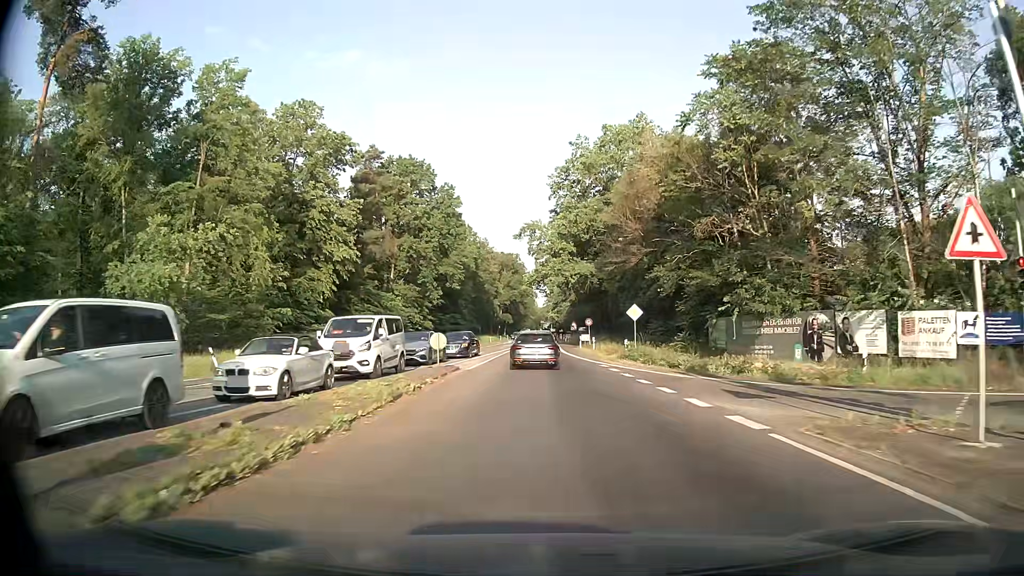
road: secondary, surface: asphalt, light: Day
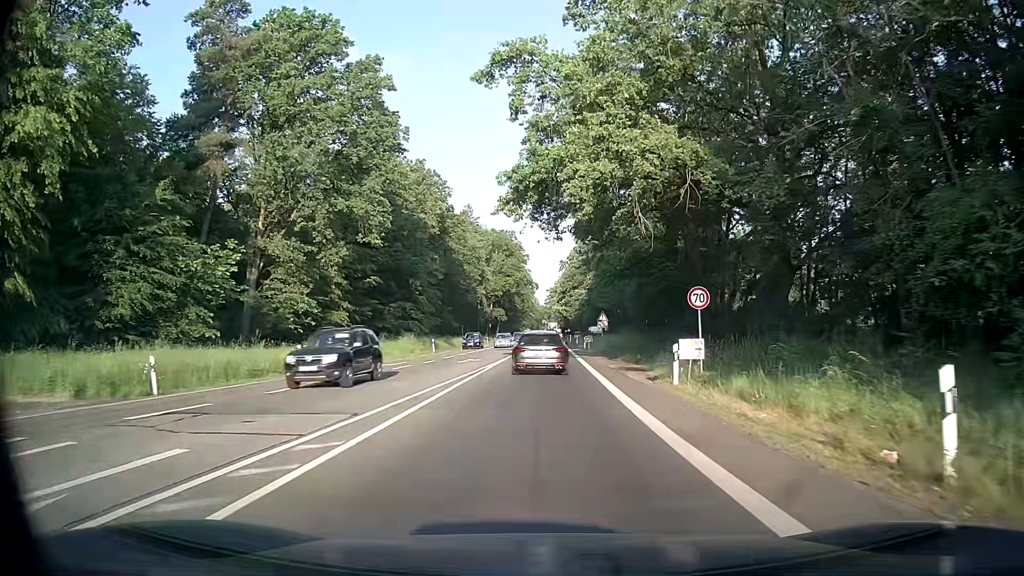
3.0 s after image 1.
(-0.6, +41.2) m; -1°
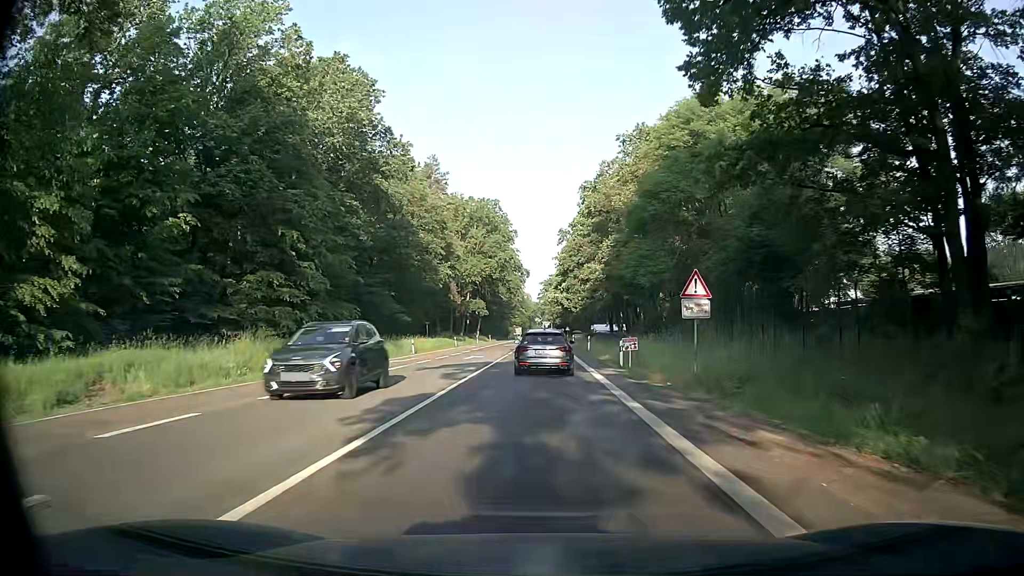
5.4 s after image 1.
(+0.2, +32.8) m; 0°
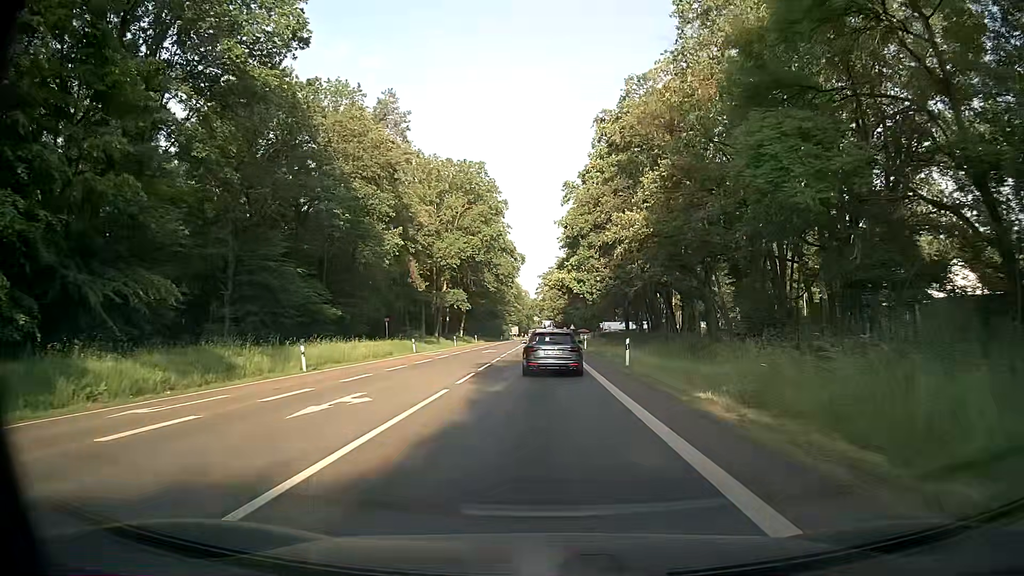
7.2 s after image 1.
(+0.1, +24.7) m; 0°
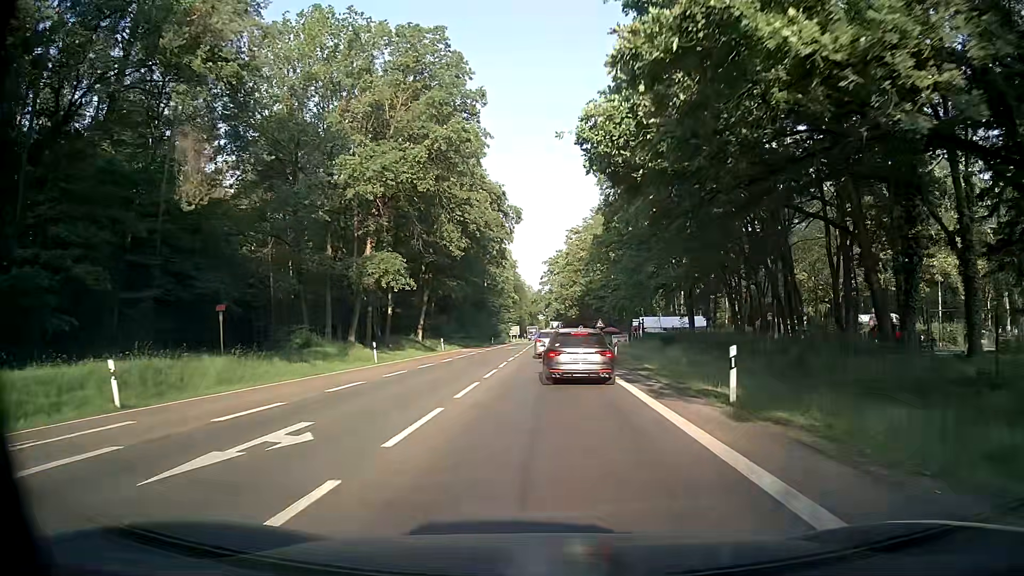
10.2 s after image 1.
(+0.3, +39.9) m; 0°
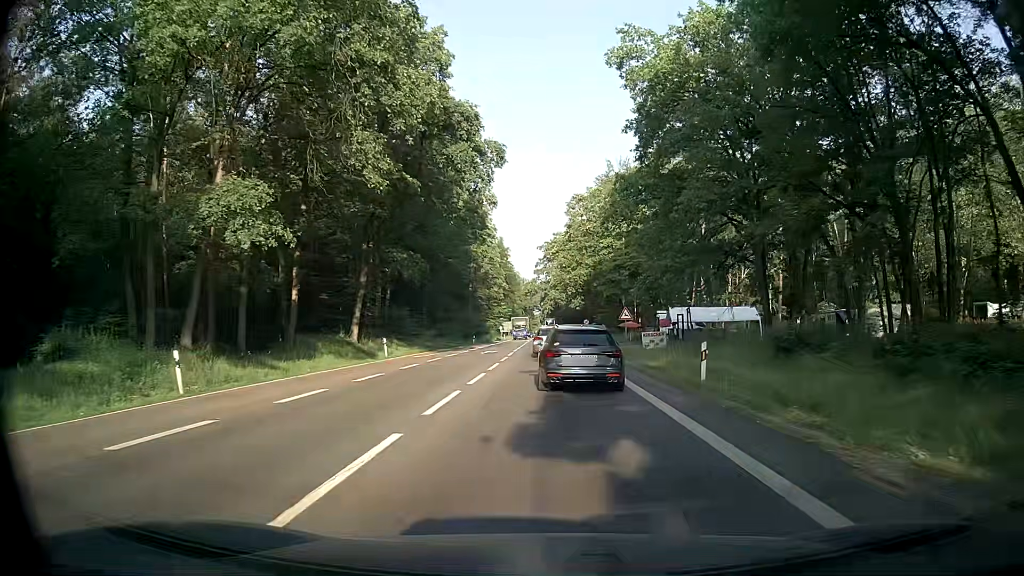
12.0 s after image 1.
(+0.3, +21.6) m; +2°
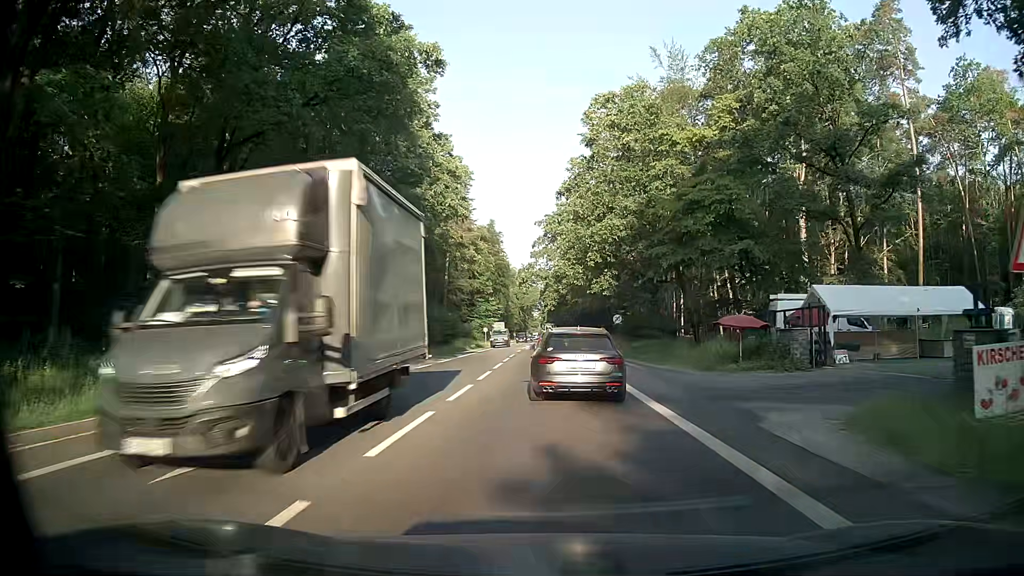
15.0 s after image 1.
(-0.2, +33.5) m; +1°
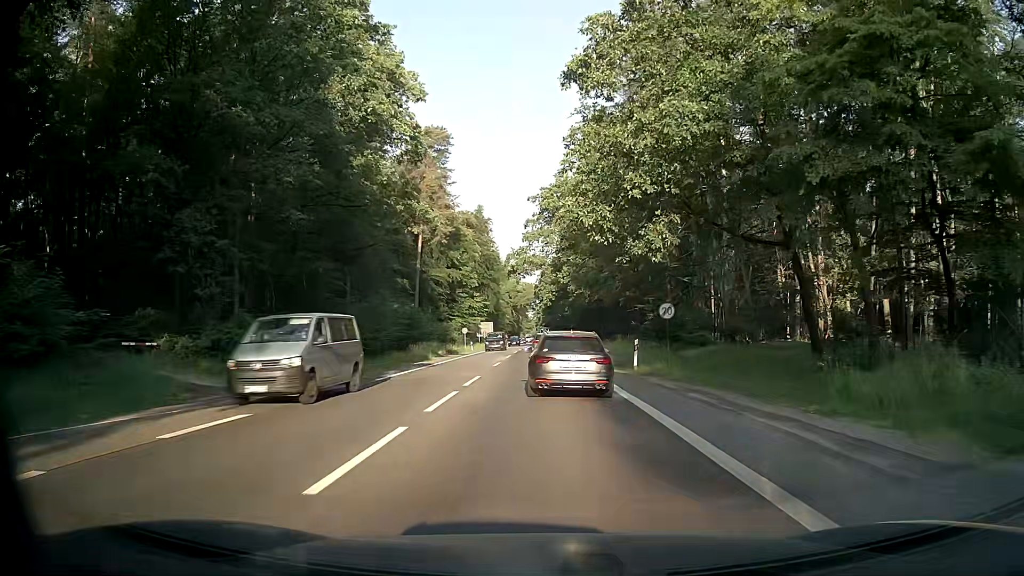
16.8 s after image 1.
(-0.6, +19.7) m; -2°
(0, +10) (0, +20) (0, +30) (0, +40) (0, +50) (0, +60) (0, +70) (0, +80) (0, +90) (0, +100) m
